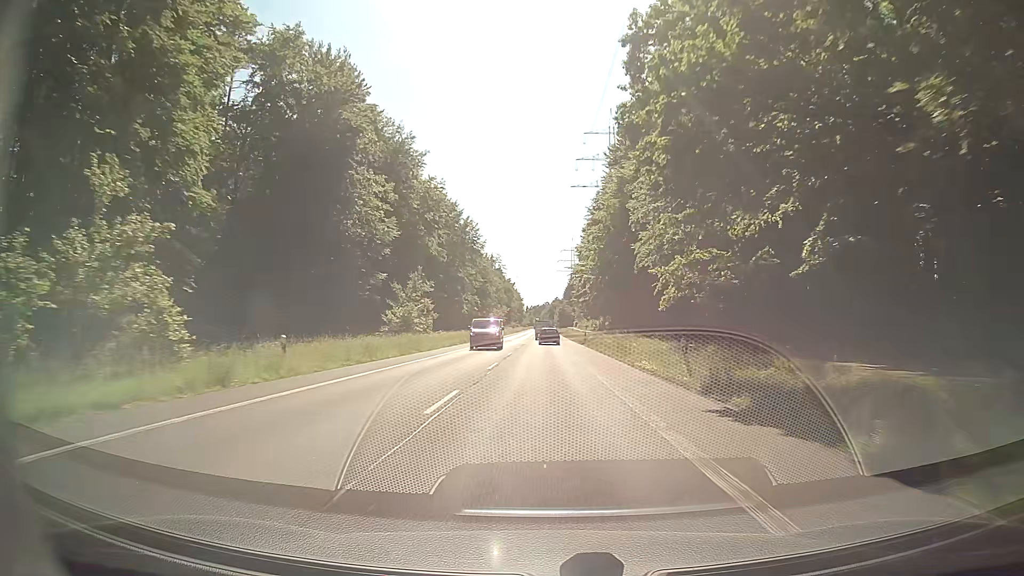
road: secondary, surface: asphalt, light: Day
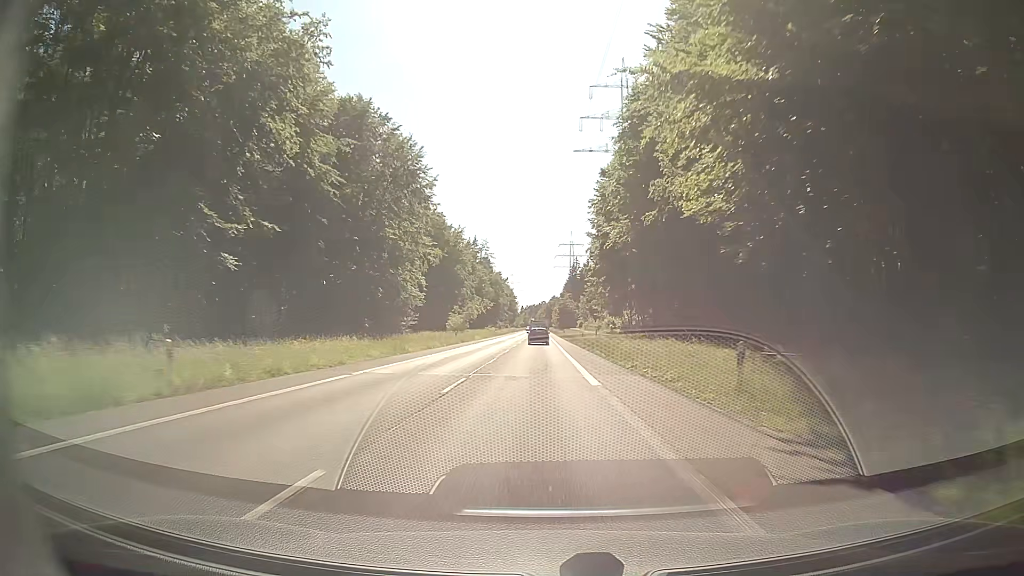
(+0.2, +56.3) m; +1°
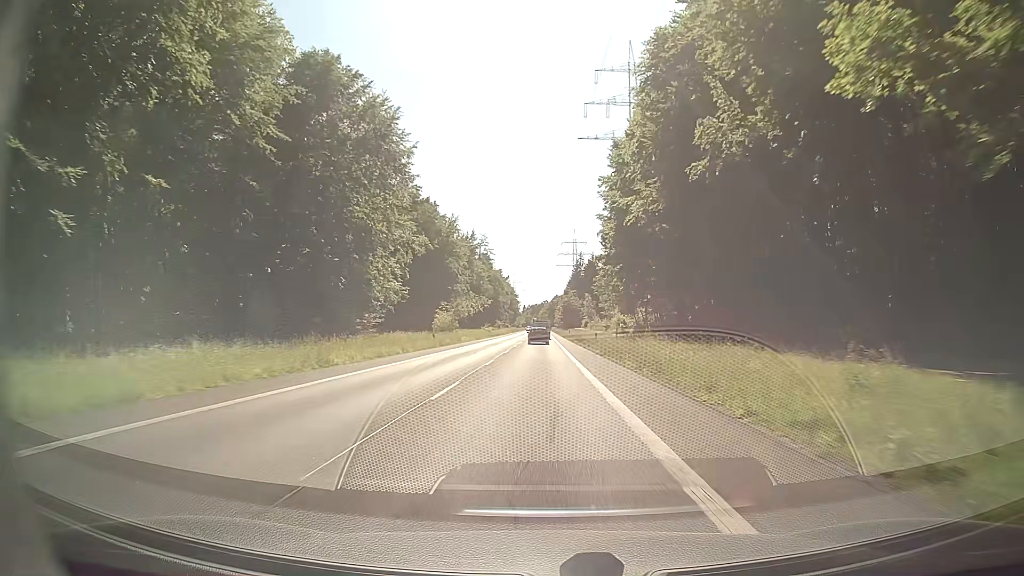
(-0.1, +13.9) m; 0°
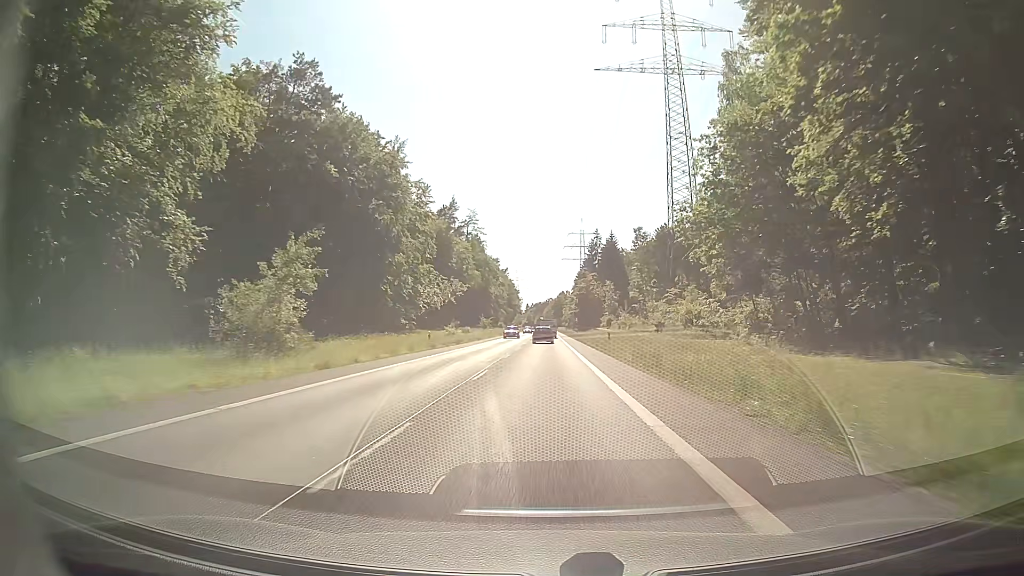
(-0.2, +55.2) m; -1°
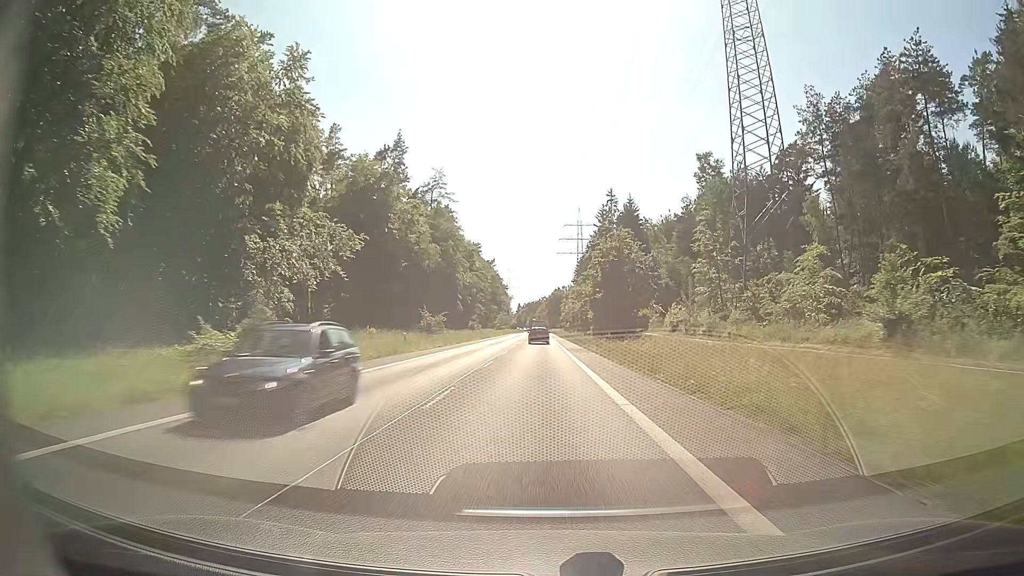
(+0.4, +54.2) m; +1°
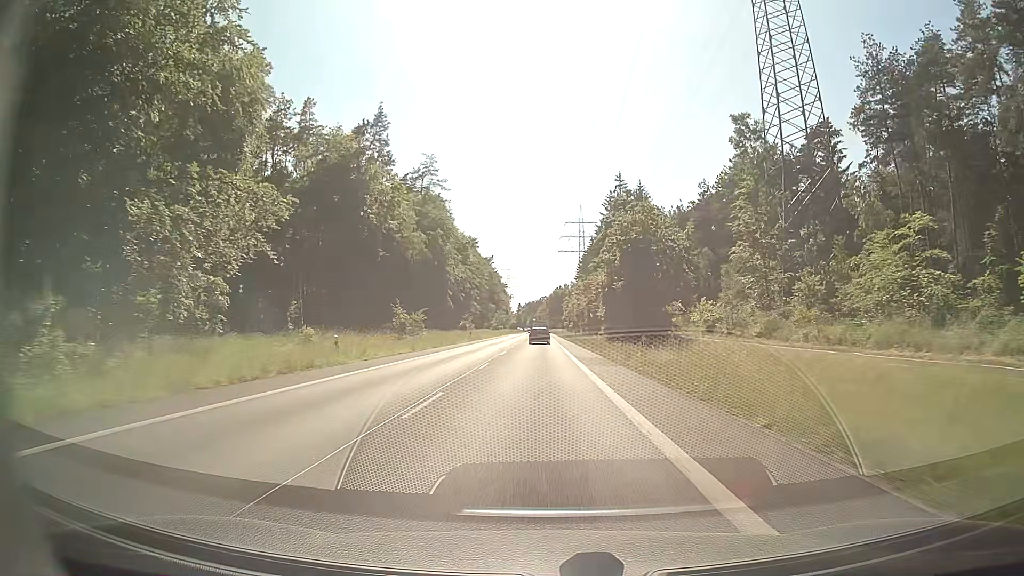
(0.0, +13.4) m; 0°
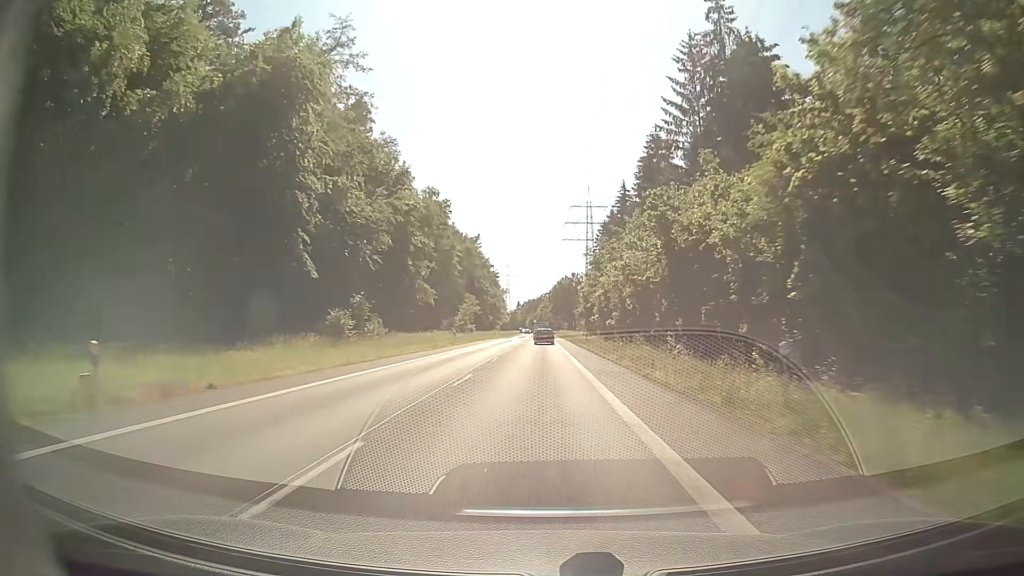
(-0.3, +66.2) m; 0°
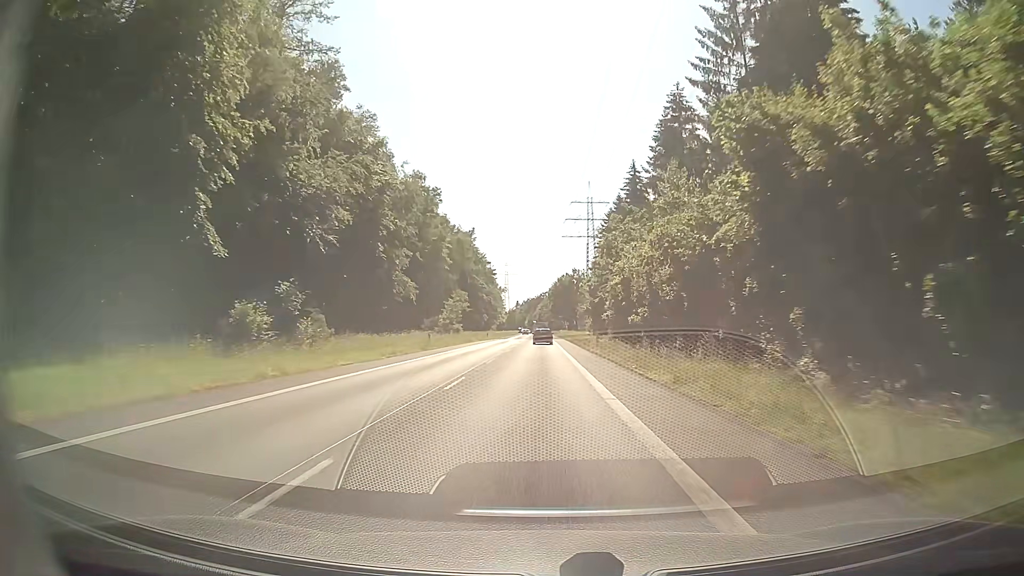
(-0.1, +13.1) m; -1°
(0, +10) (0, +20) (0, +30) (0, +40) (0, +50) (0, +60) (0, +70) (0, +80) (0, +90) (0, +100) m
